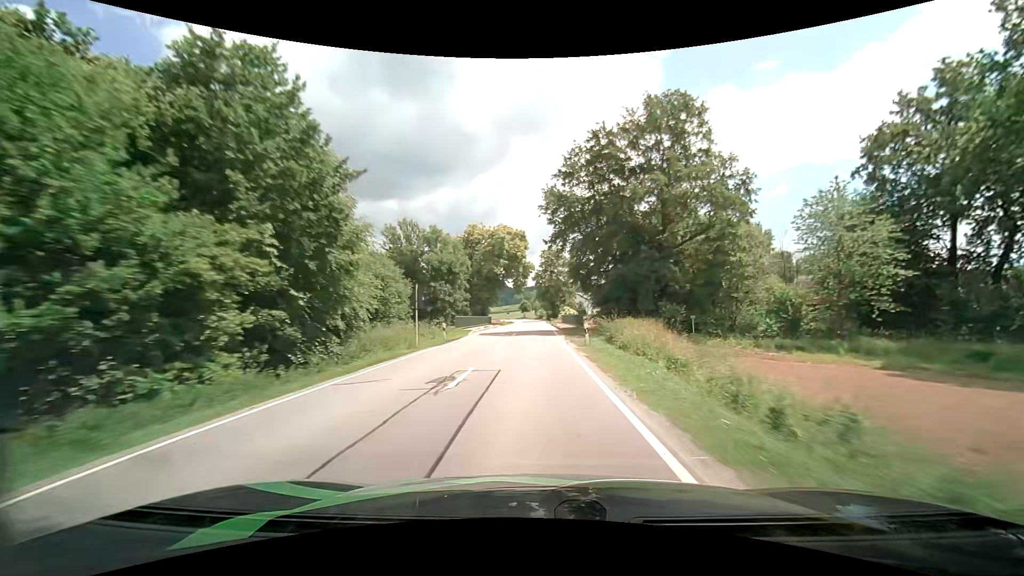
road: secondary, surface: asphalt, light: Day
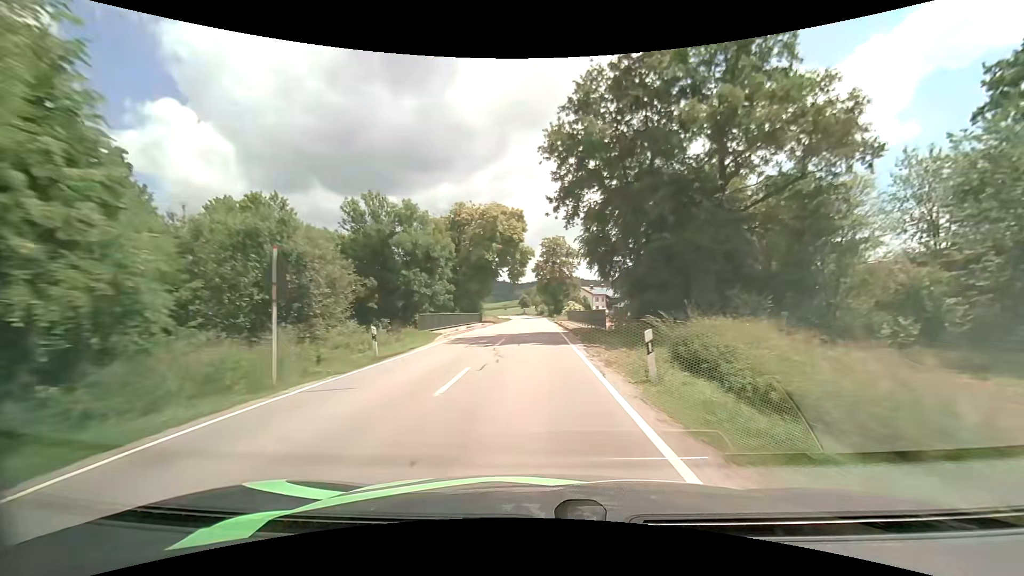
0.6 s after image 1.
(0.0, +12.3) m; 0°
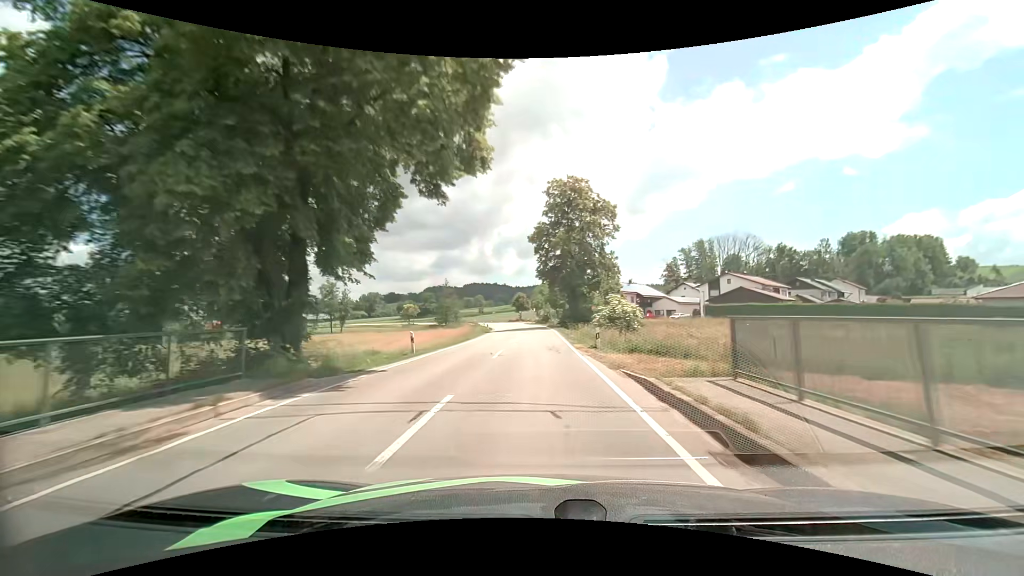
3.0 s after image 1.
(-0.3, +47.2) m; -1°
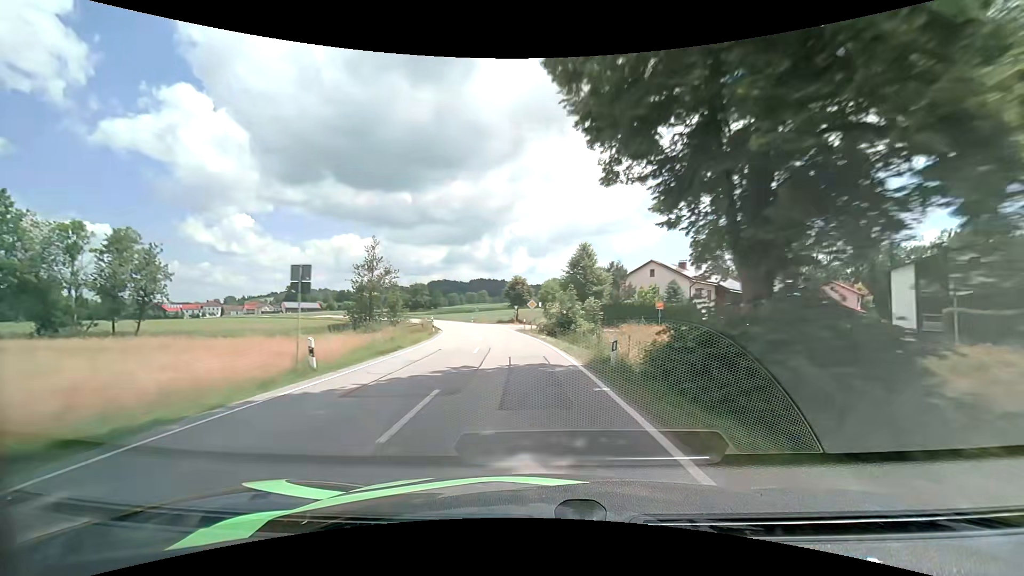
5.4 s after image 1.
(+0.2, +45.8) m; -1°
